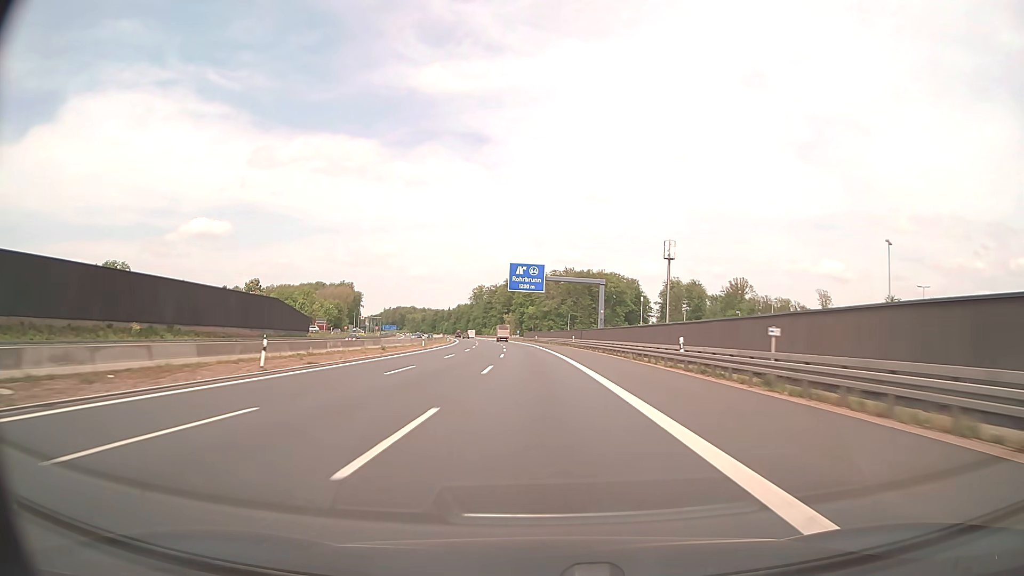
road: motorway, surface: asphalt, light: Day
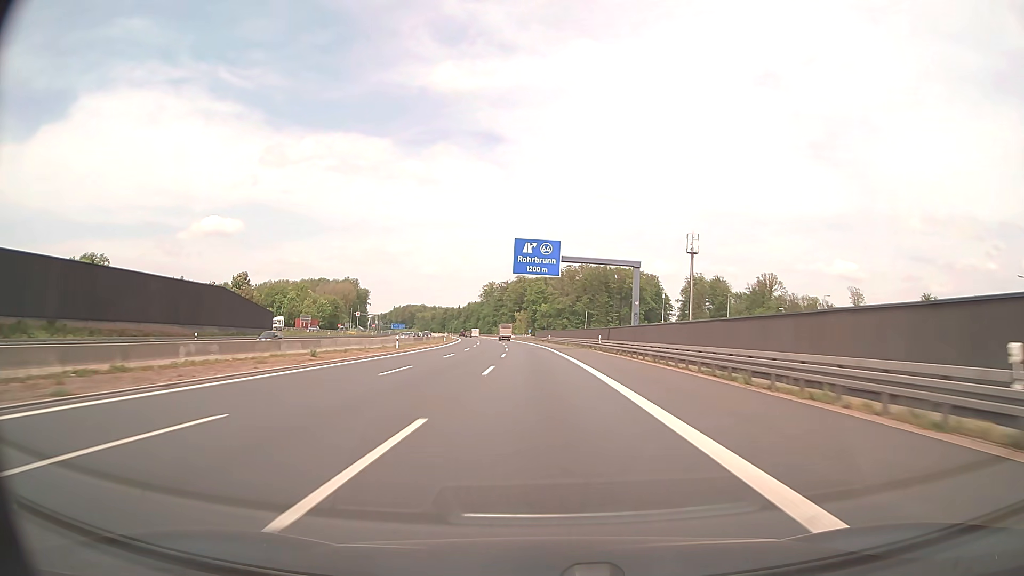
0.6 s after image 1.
(-0.2, +19.5) m; -1°
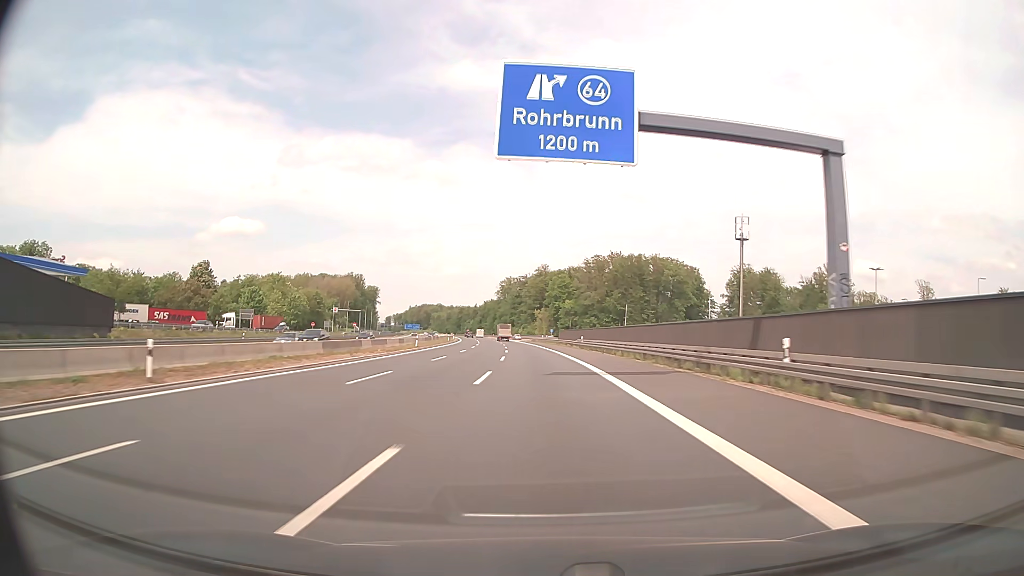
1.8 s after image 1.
(-0.7, +39.1) m; -2°
(0, +10) (0, +20) (0, +30) (-1, +40) (-1, +50) (-2, +60) (-2, +70) (-3, +80) (-3, +90) (-4, +100) m
